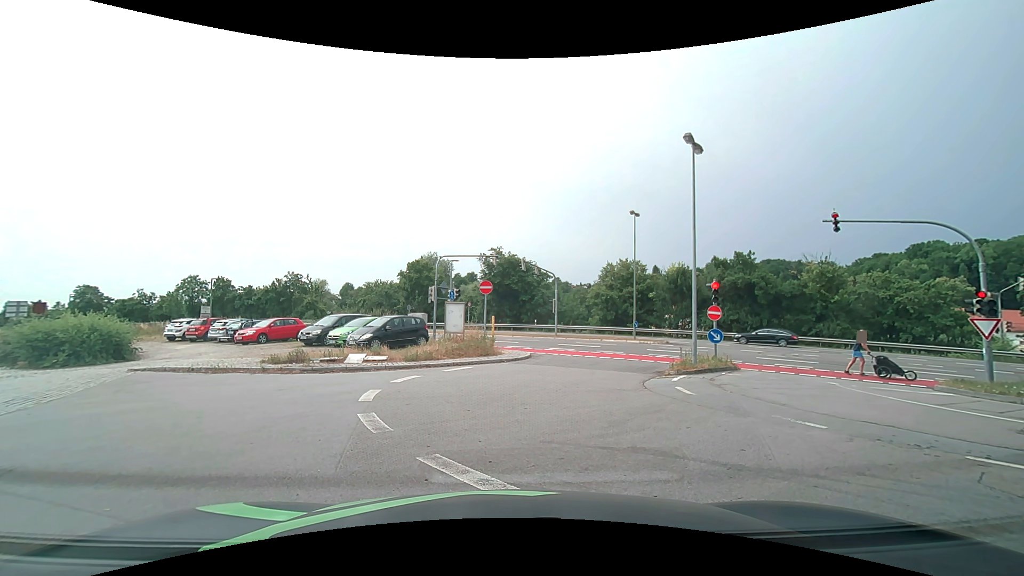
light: Day
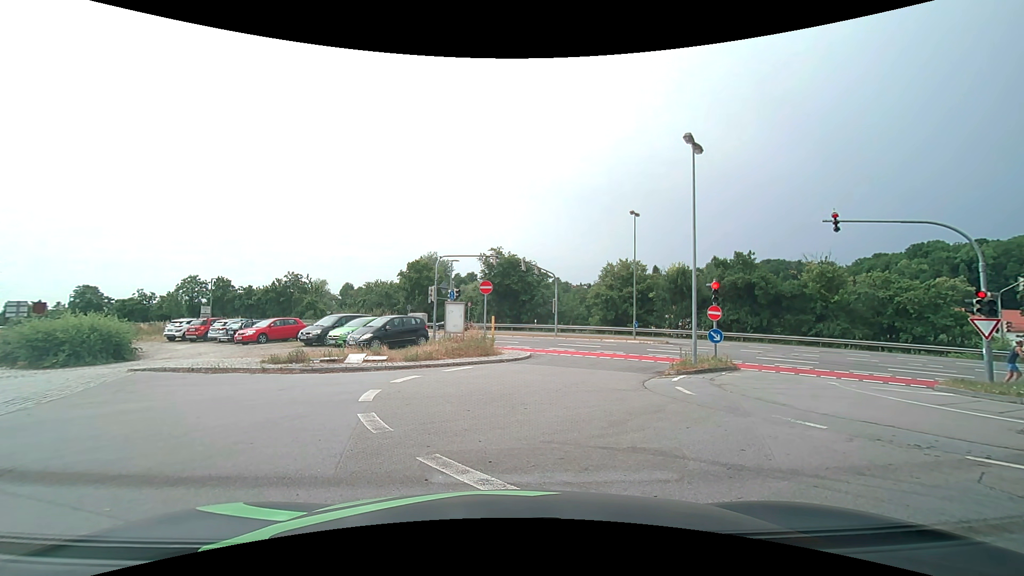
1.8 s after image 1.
(0.0, 0.0) m; 0°
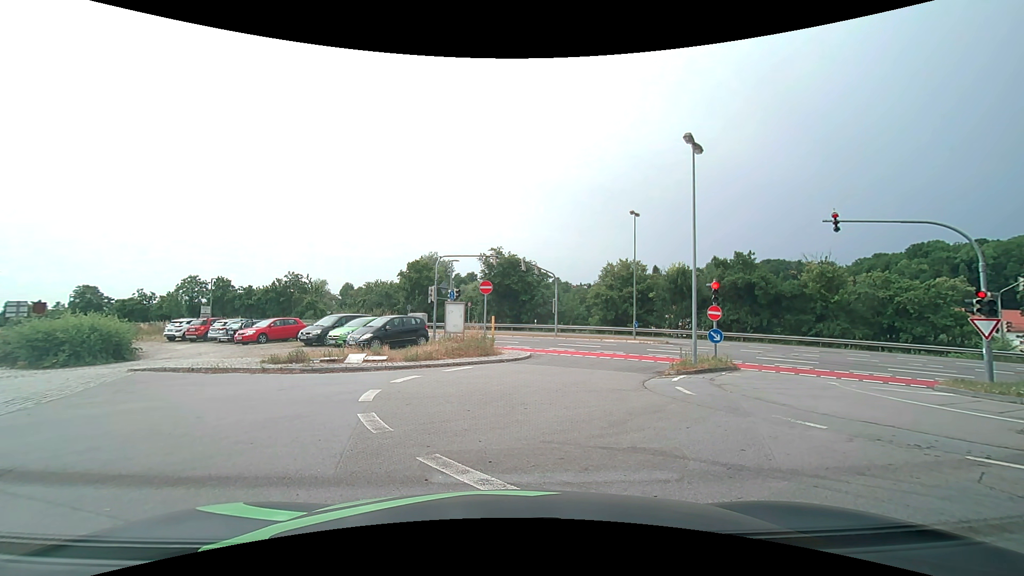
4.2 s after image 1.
(0.0, 0.0) m; 0°
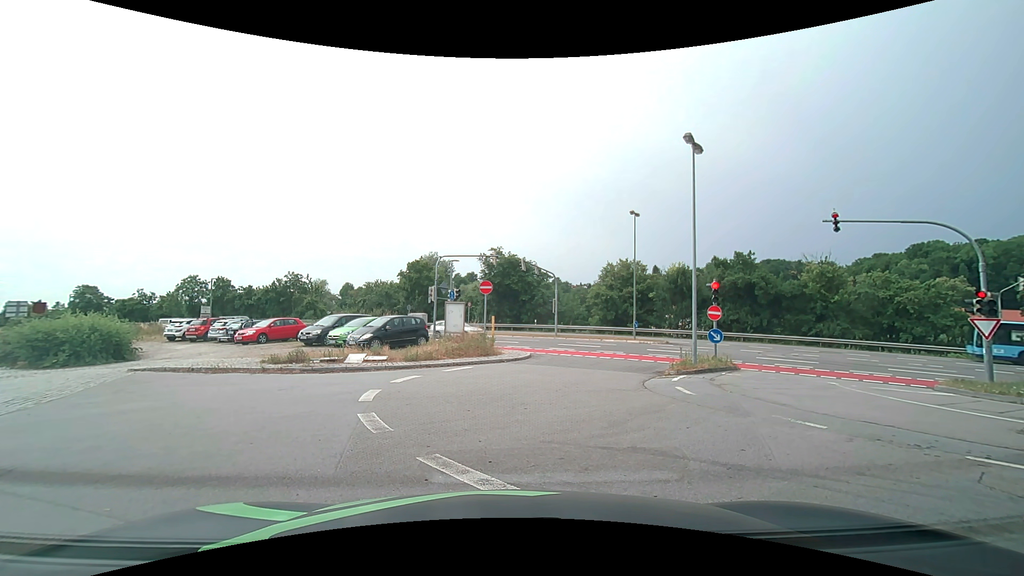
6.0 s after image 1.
(0.0, 0.0) m; 0°
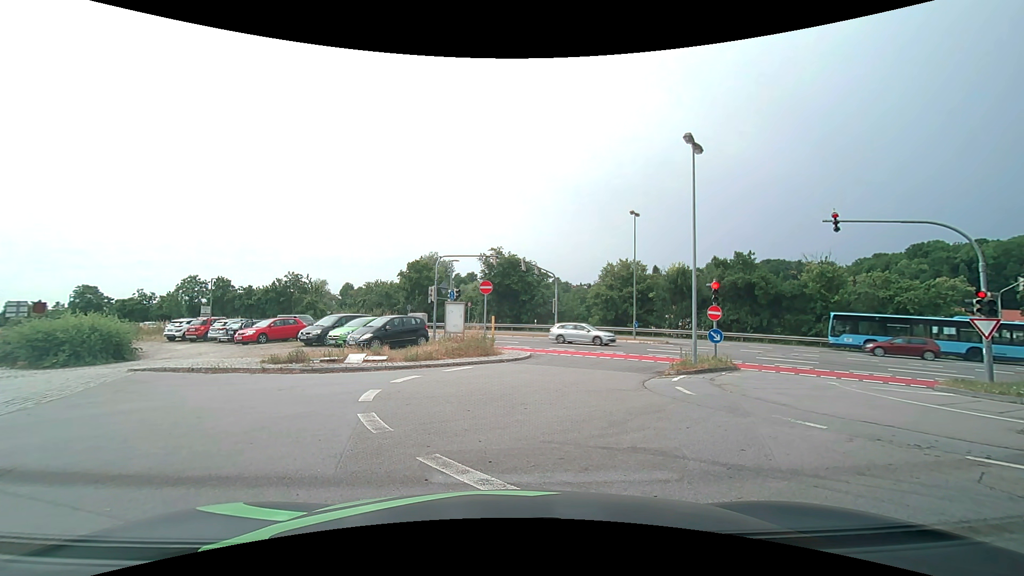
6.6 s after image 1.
(0.0, 0.0) m; 0°
